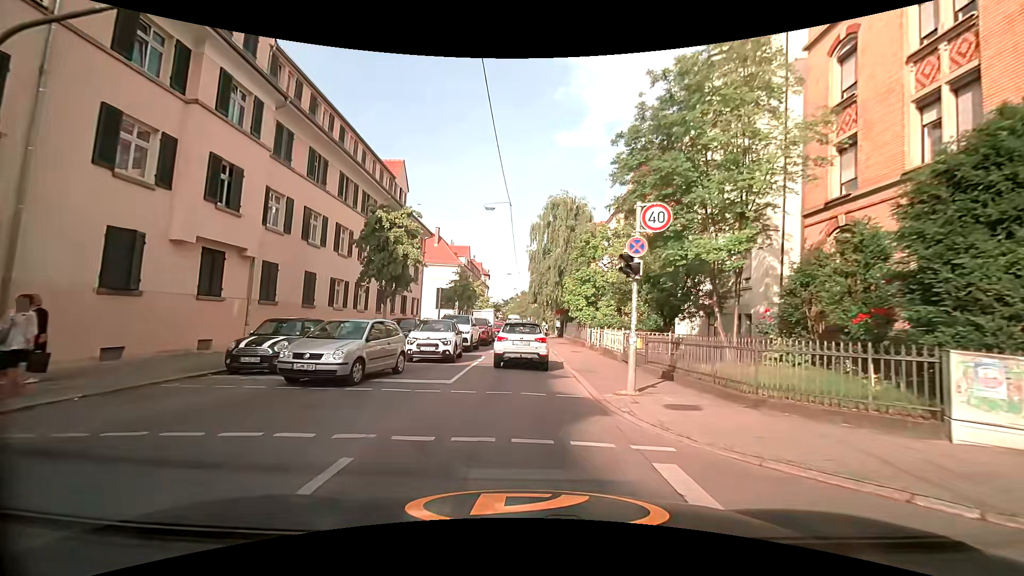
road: tertiary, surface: asphalt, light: Day
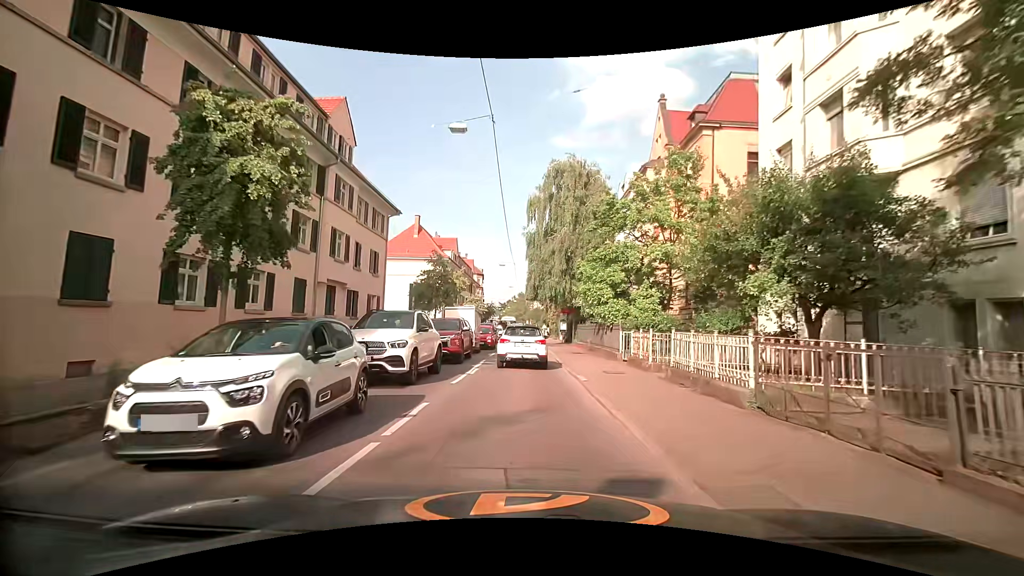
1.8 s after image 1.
(+0.1, +12.0) m; +1°
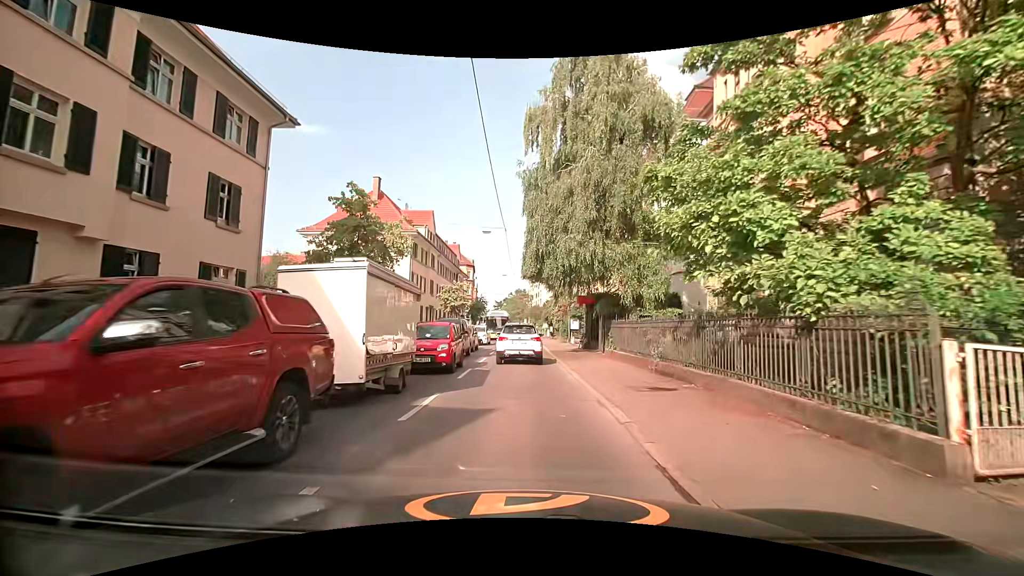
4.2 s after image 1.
(-0.1, +16.8) m; 0°
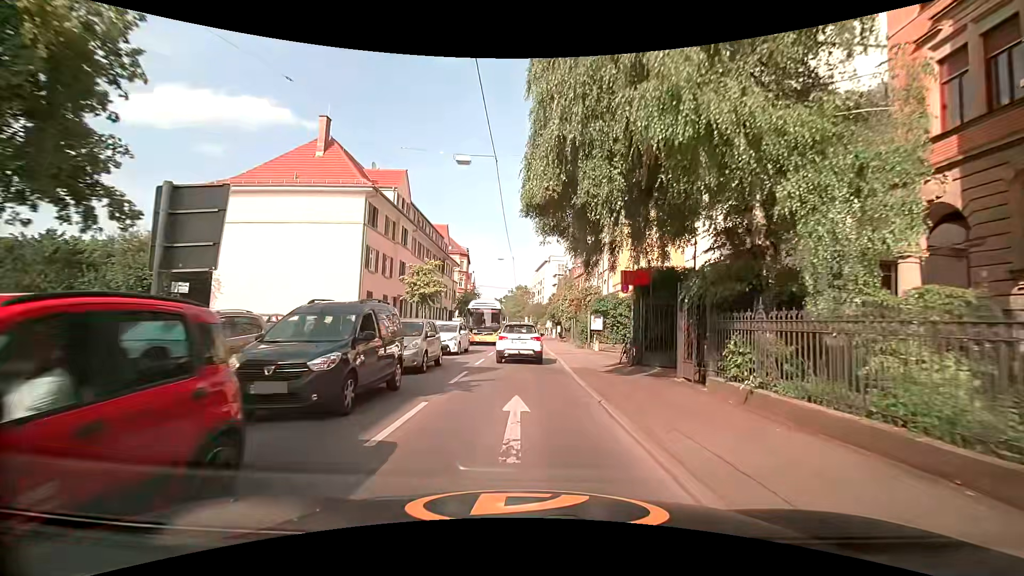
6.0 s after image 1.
(-0.1, +13.7) m; -1°
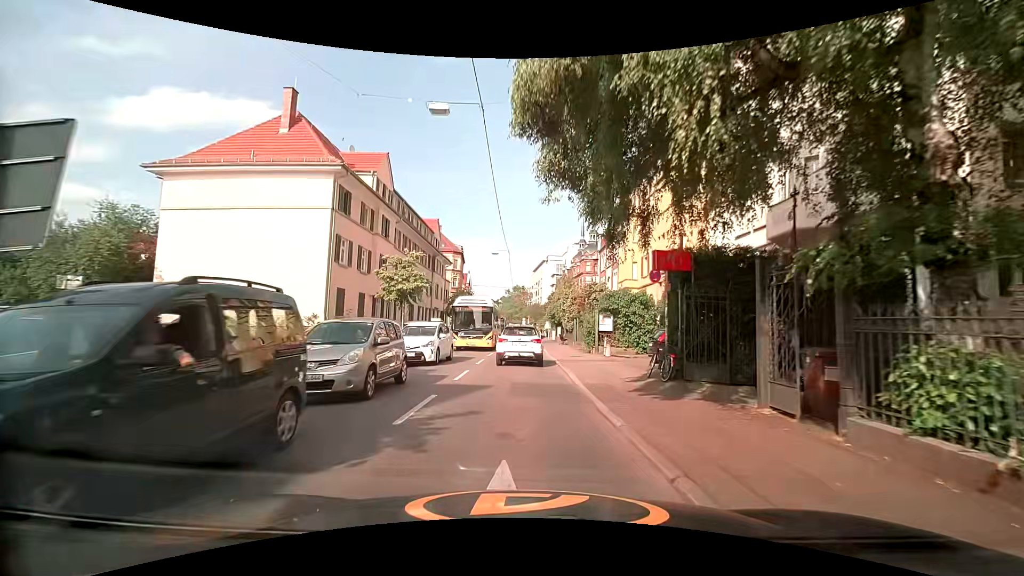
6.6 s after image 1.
(+0.1, +4.7) m; +2°
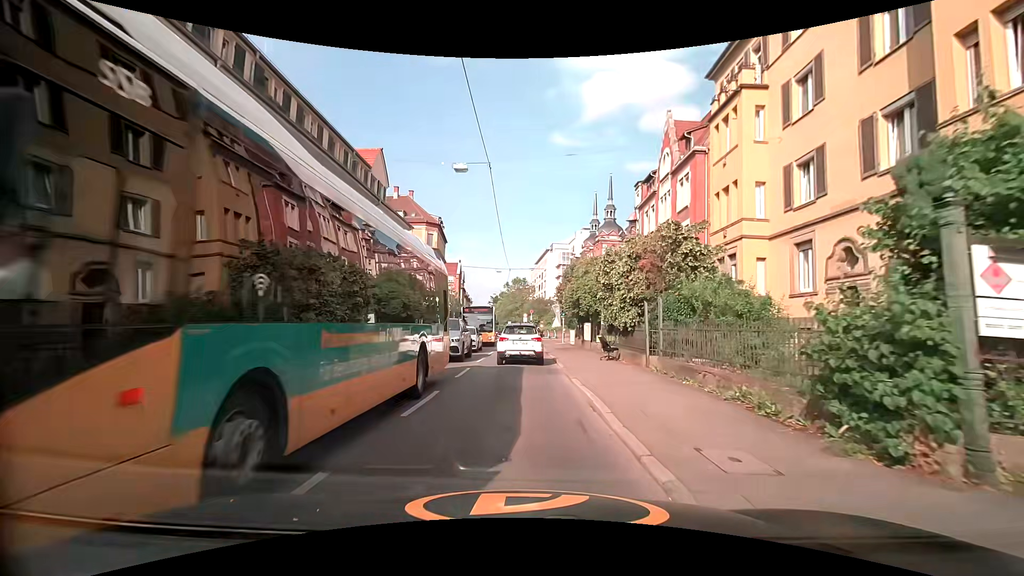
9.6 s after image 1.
(-0.3, +23.2) m; 0°
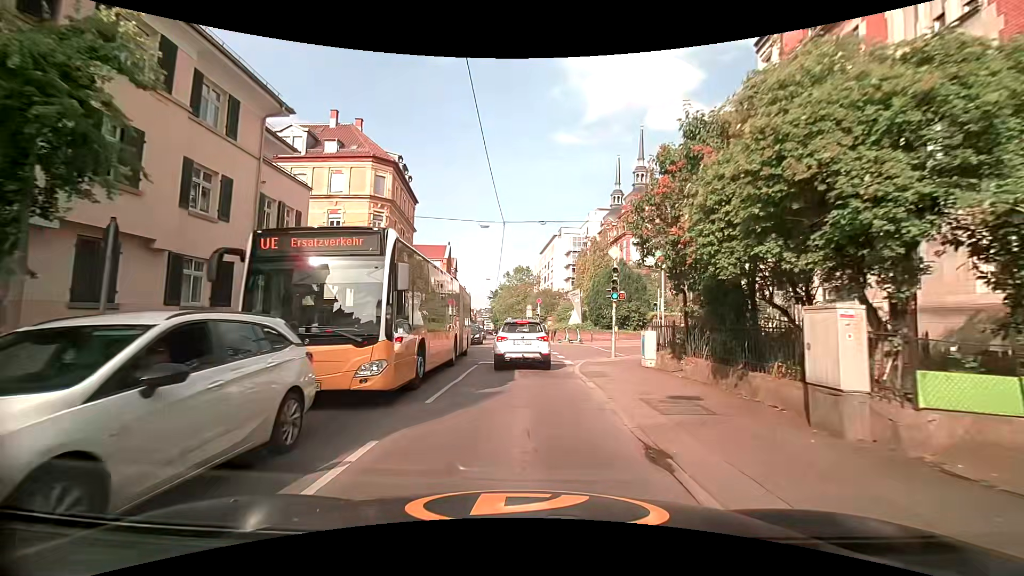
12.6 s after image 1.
(-0.5, +22.8) m; -2°
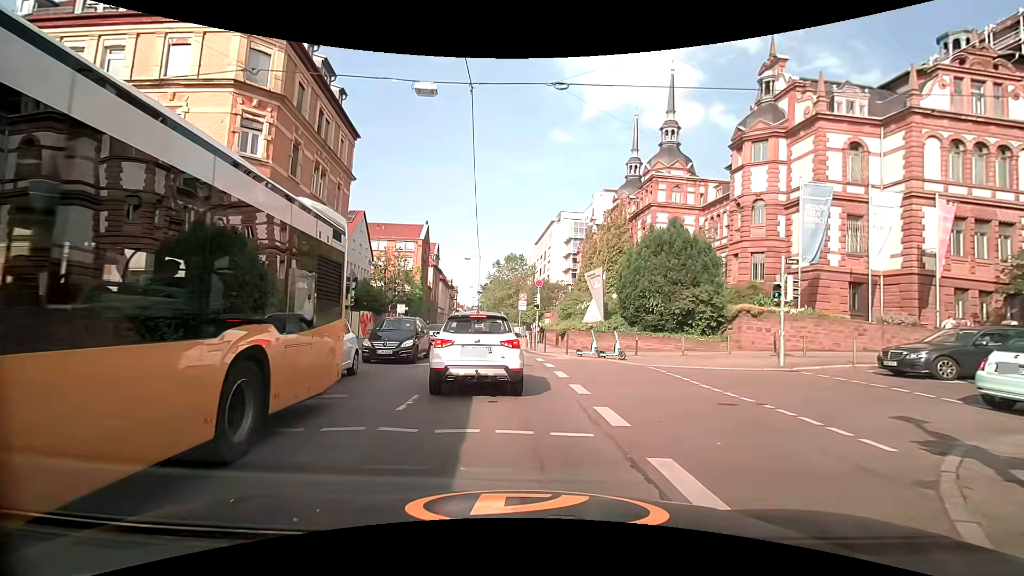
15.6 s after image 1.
(+0.2, +17.1) m; -1°
